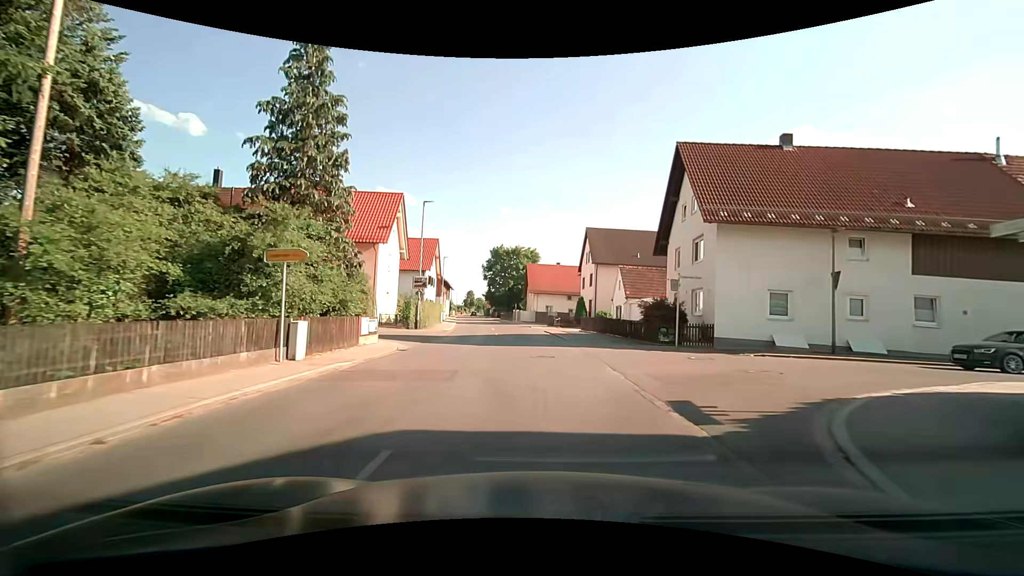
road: tertiary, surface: asphalt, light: Day
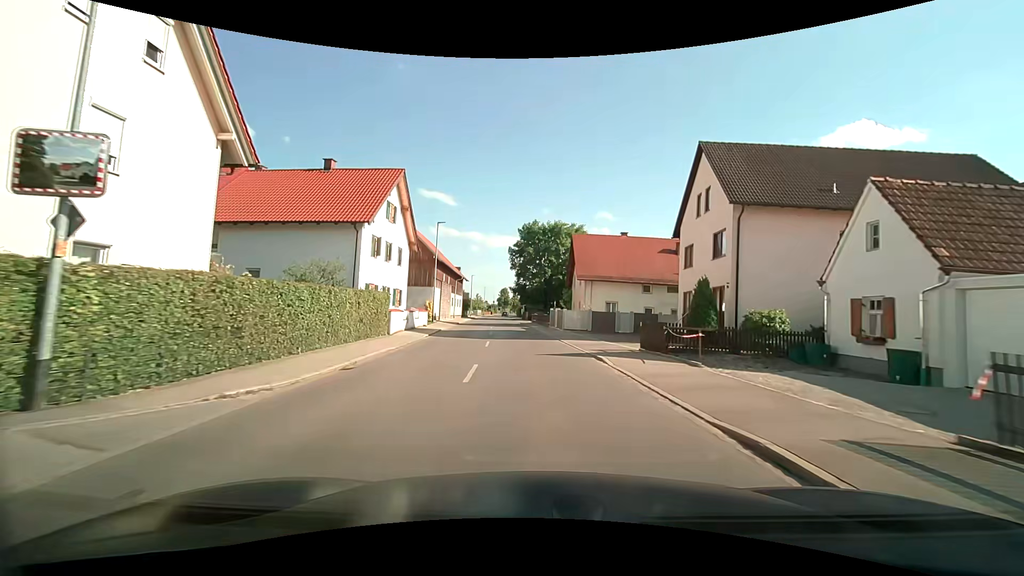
(-1.0, +28.4) m; -4°
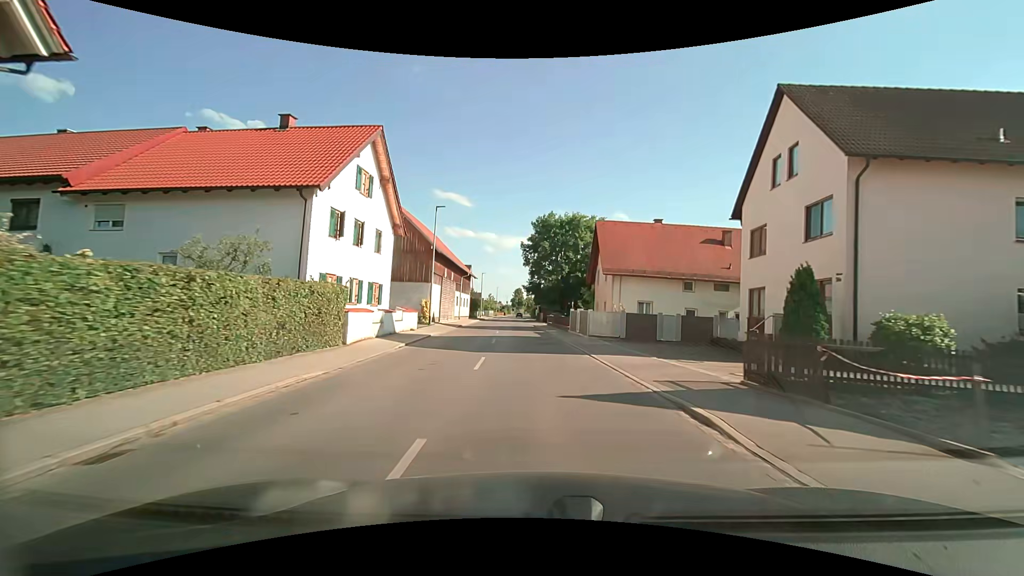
(-0.1, +7.2) m; -1°
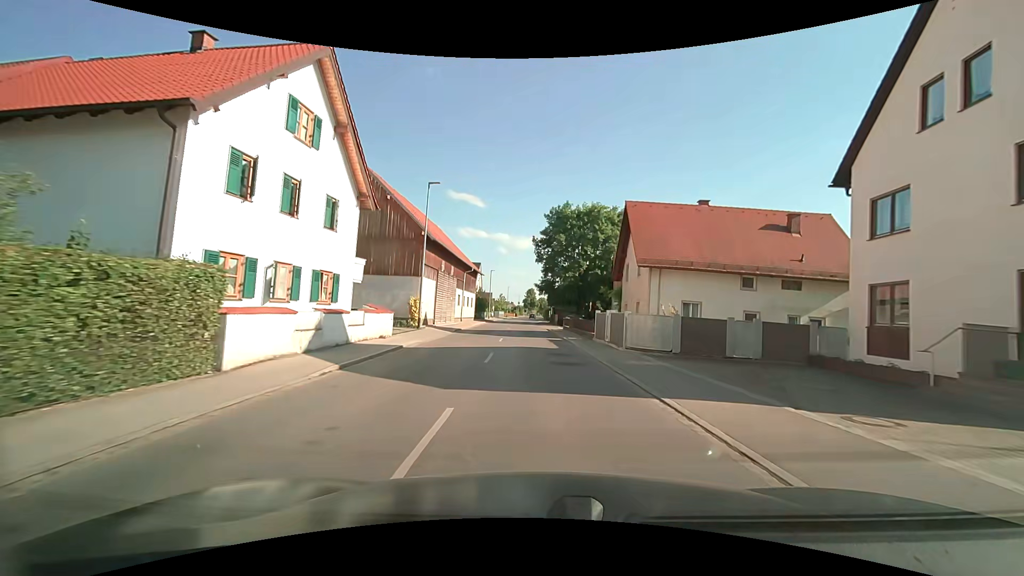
(-0.1, +7.3) m; -2°
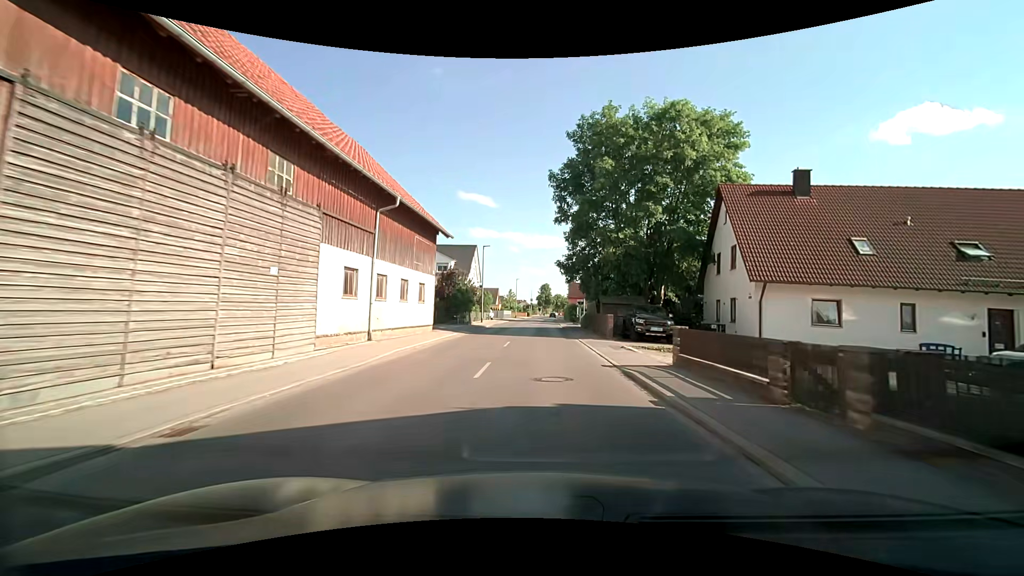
(-0.6, +30.0) m; -2°
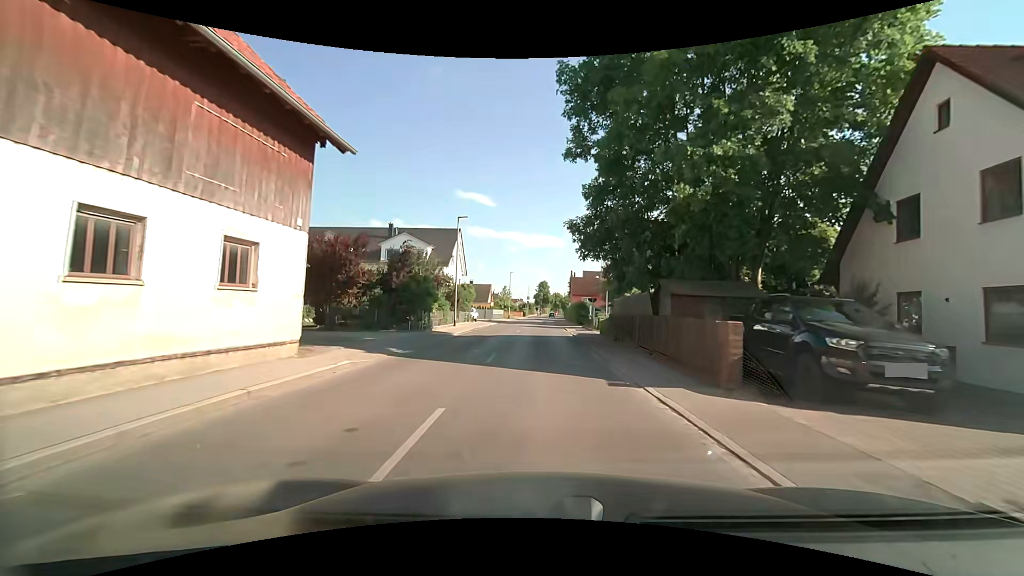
(0.0, +15.3) m; 0°
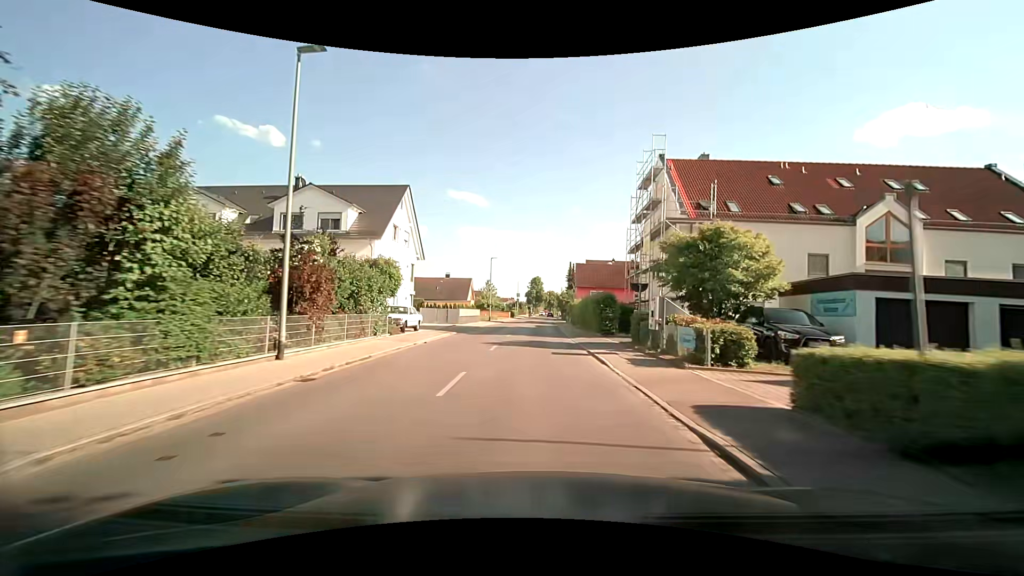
(+0.2, +23.1) m; +1°
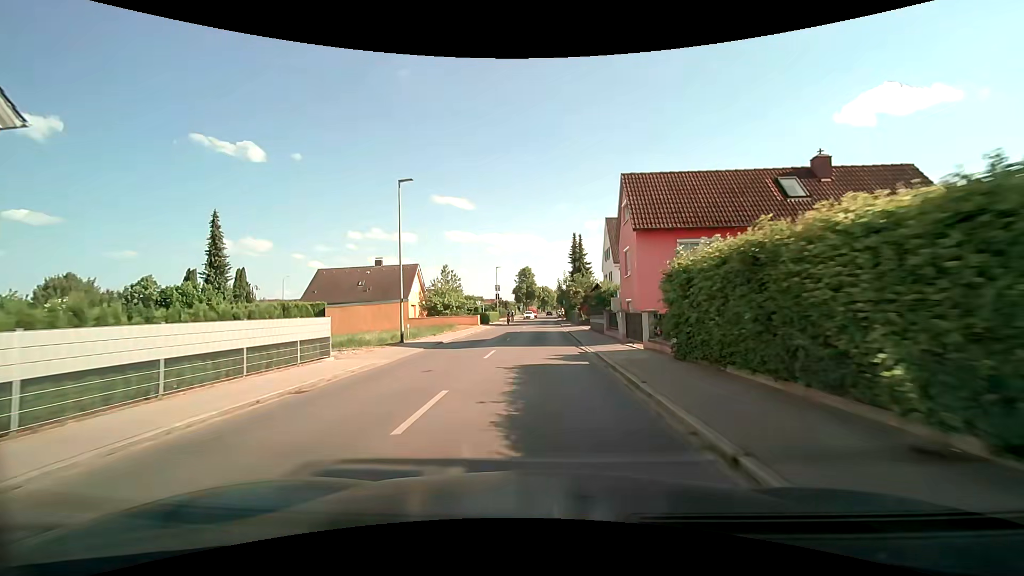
(+0.2, +38.2) m; 0°
(0, +10) (0, +20) (0, +30) (+1, +40) (+1, +50) (+1, +60) (+1, +70) (+2, +80) (+2, +90) (+3, +100) m
